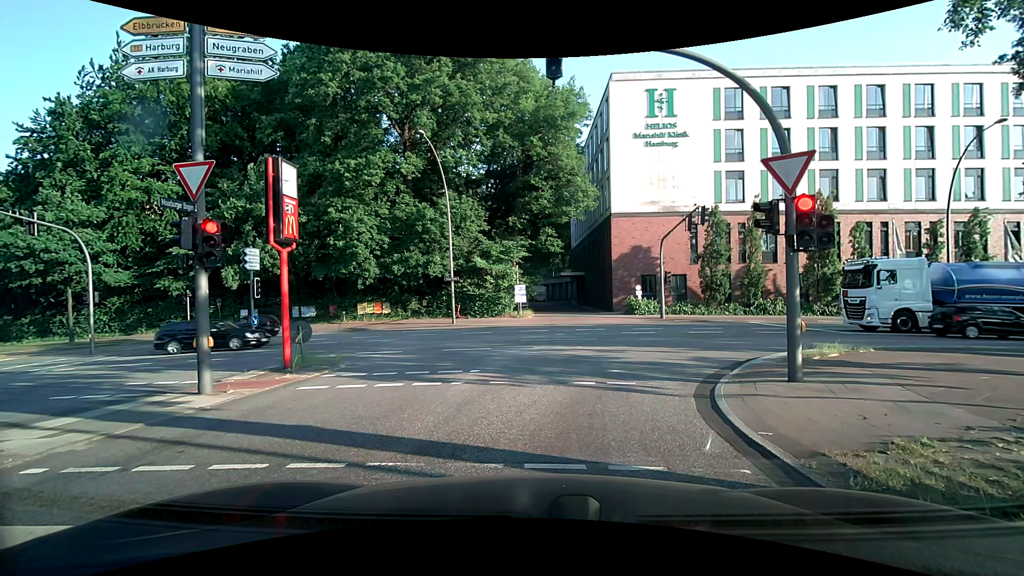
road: secondary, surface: asphalt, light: Day
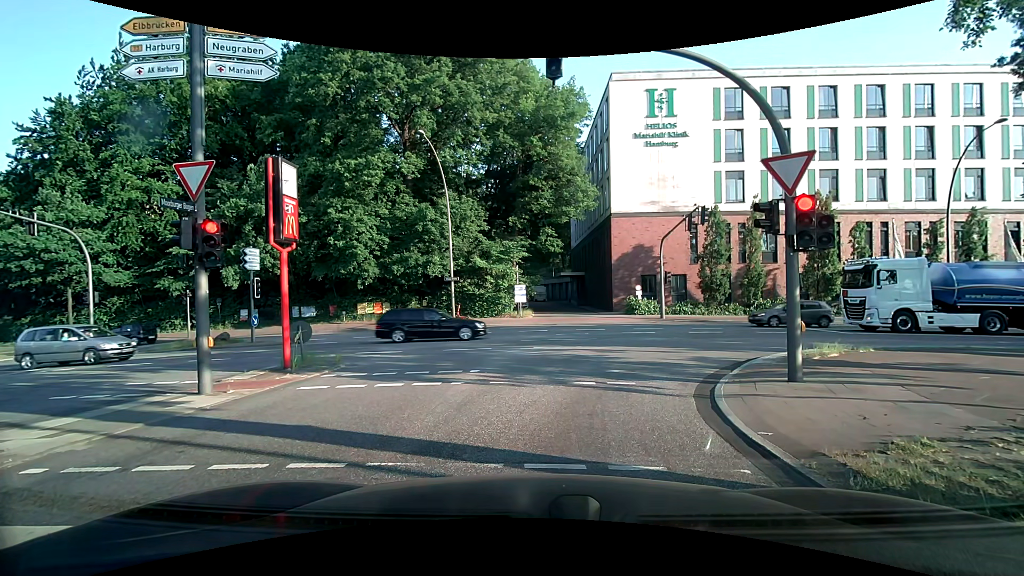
(0.0, 0.0) m; 0°
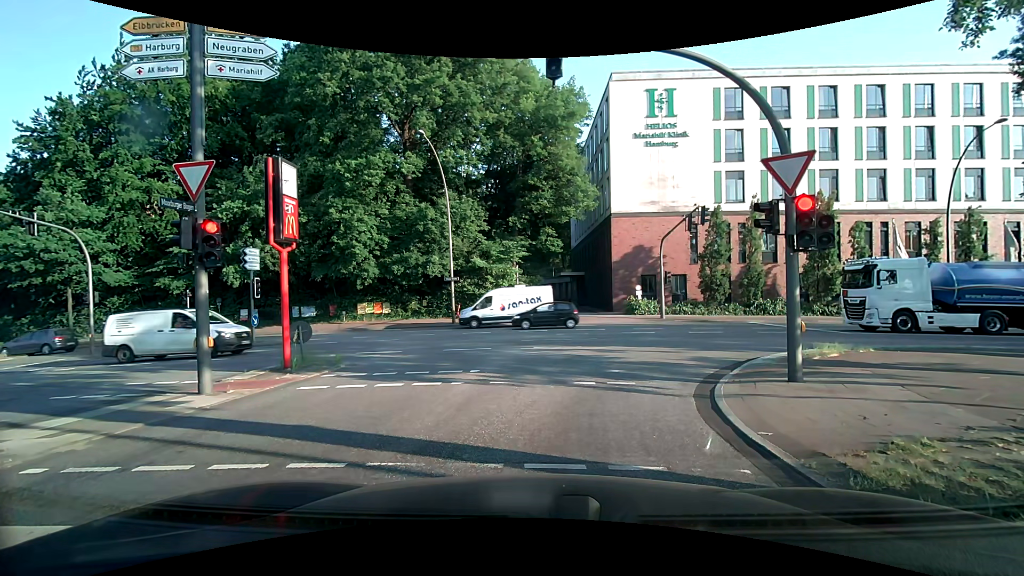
(0.0, 0.0) m; 0°
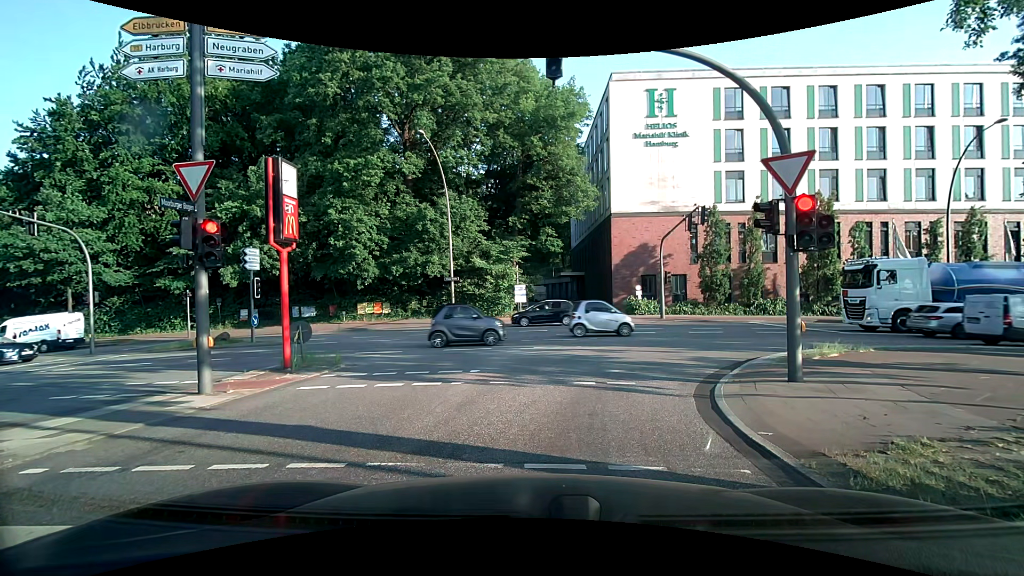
(0.0, 0.0) m; 0°
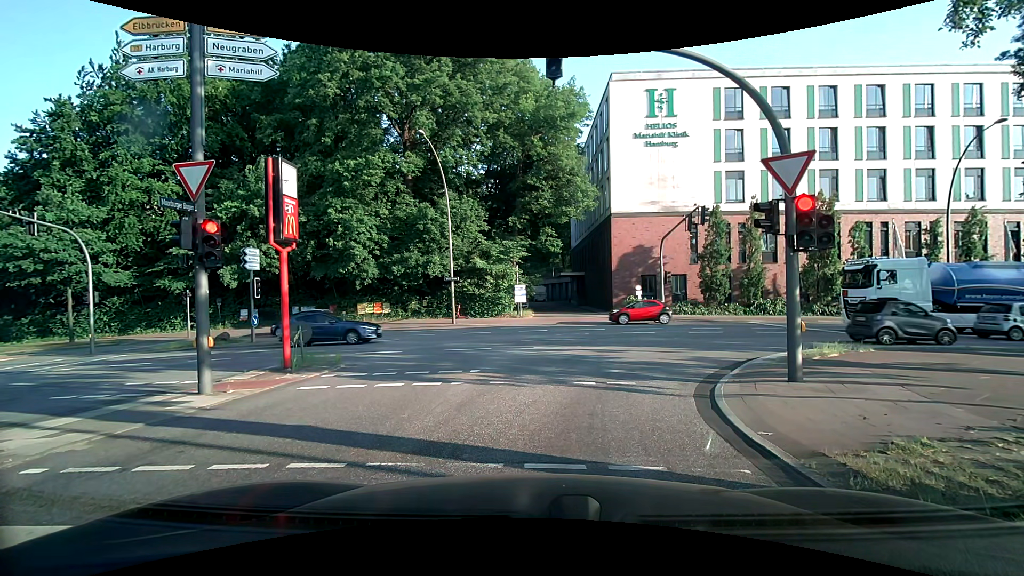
(0.0, 0.0) m; 0°
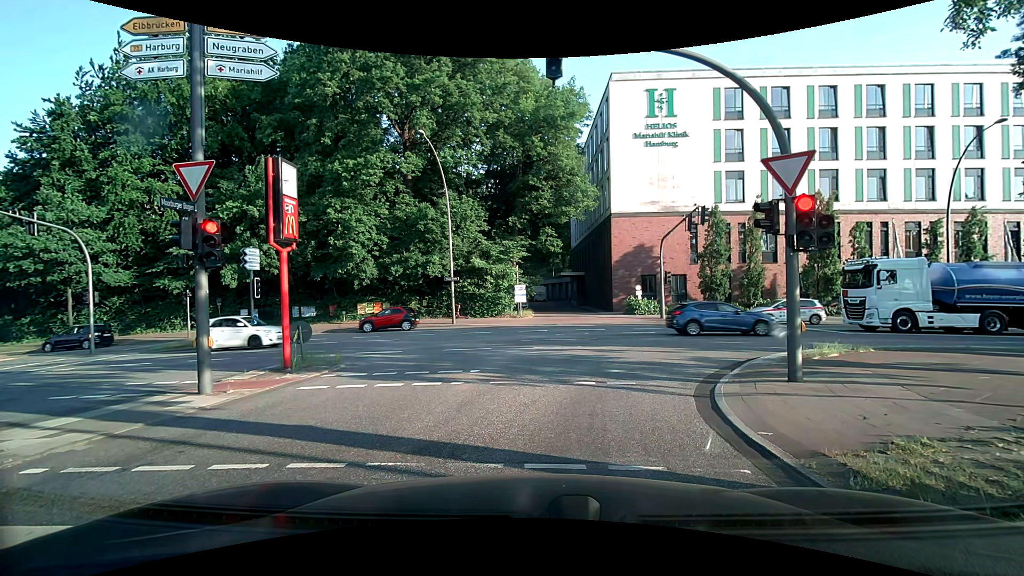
(0.0, 0.0) m; 0°
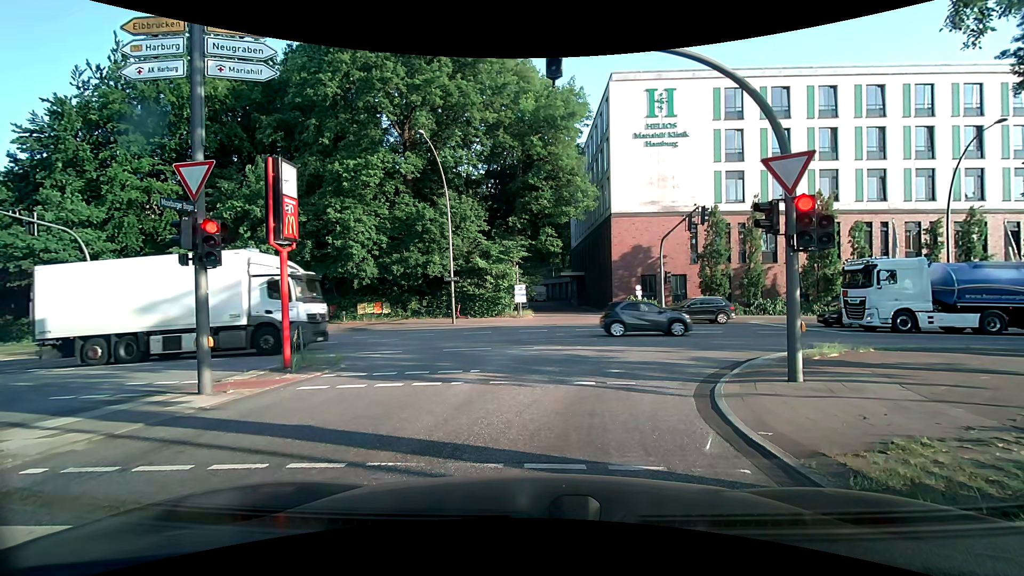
(0.0, 0.0) m; 0°
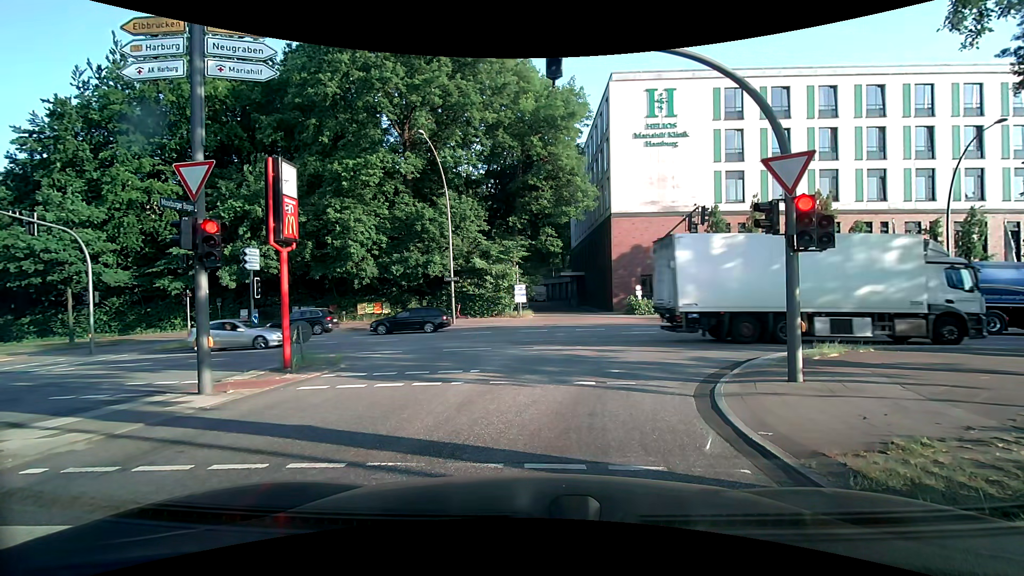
(0.0, 0.0) m; 0°
